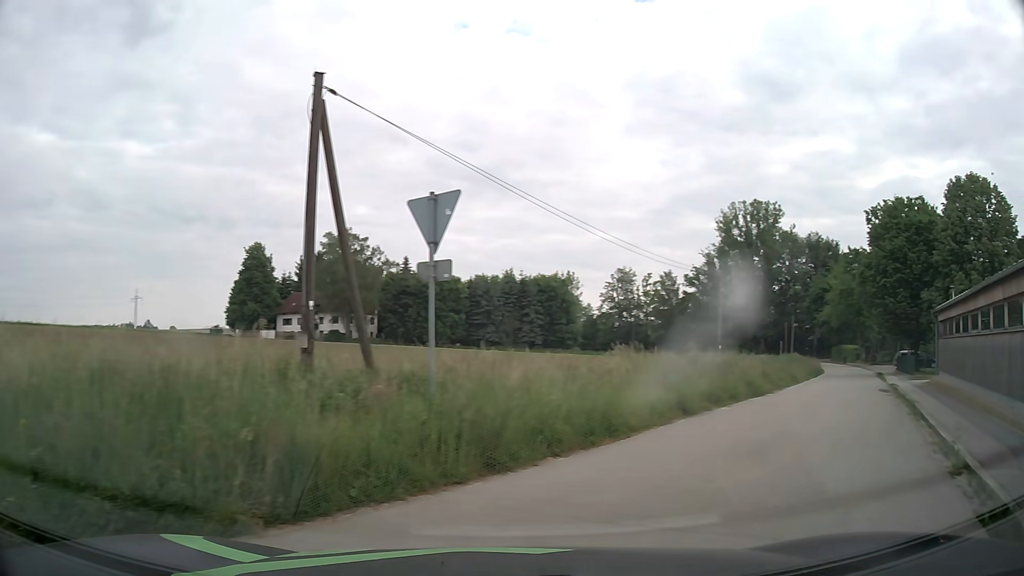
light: Day
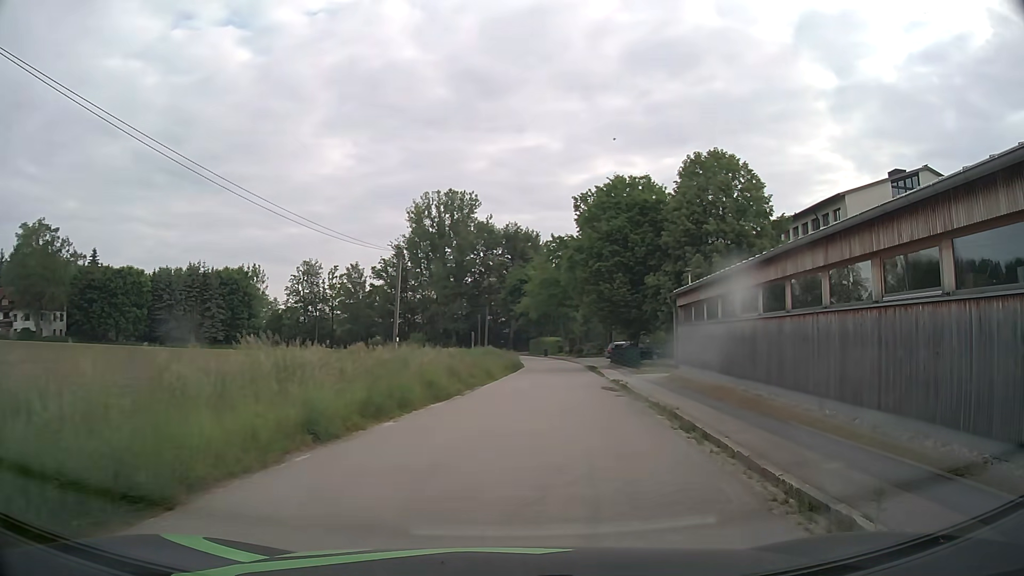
(+1.5, +5.5) m; +27°
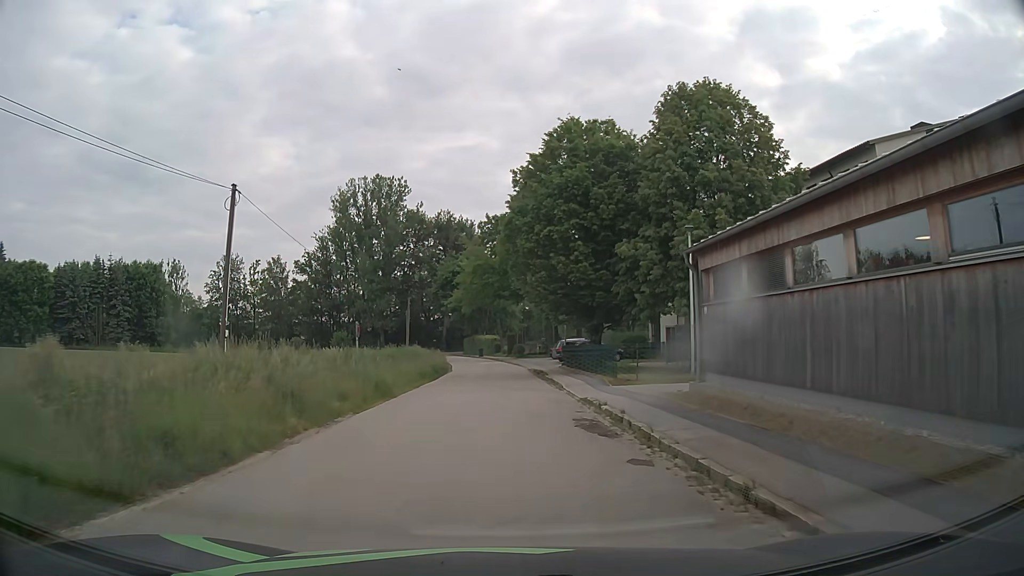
(+0.9, +12.5) m; +5°
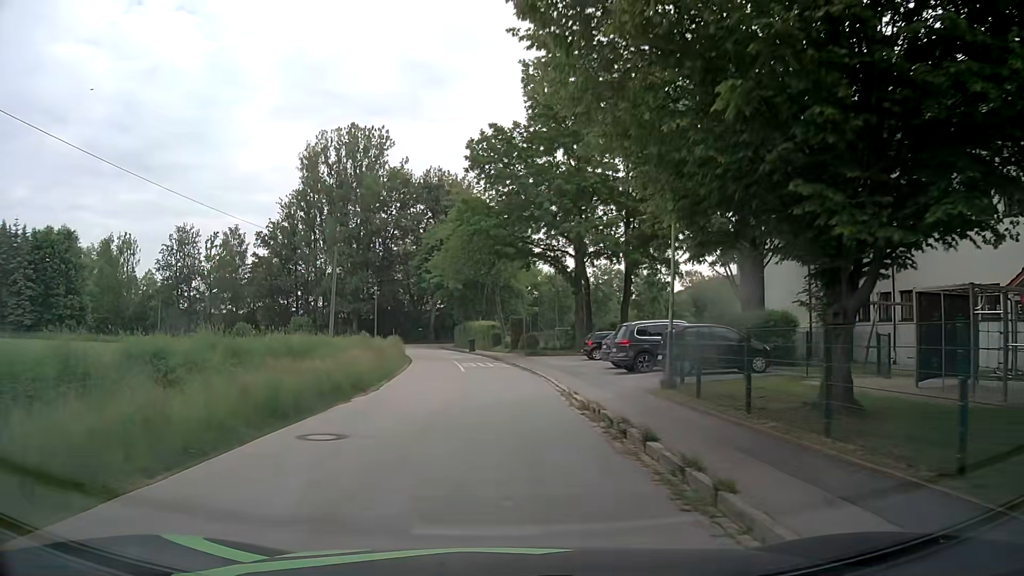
(+0.2, +26.4) m; -1°
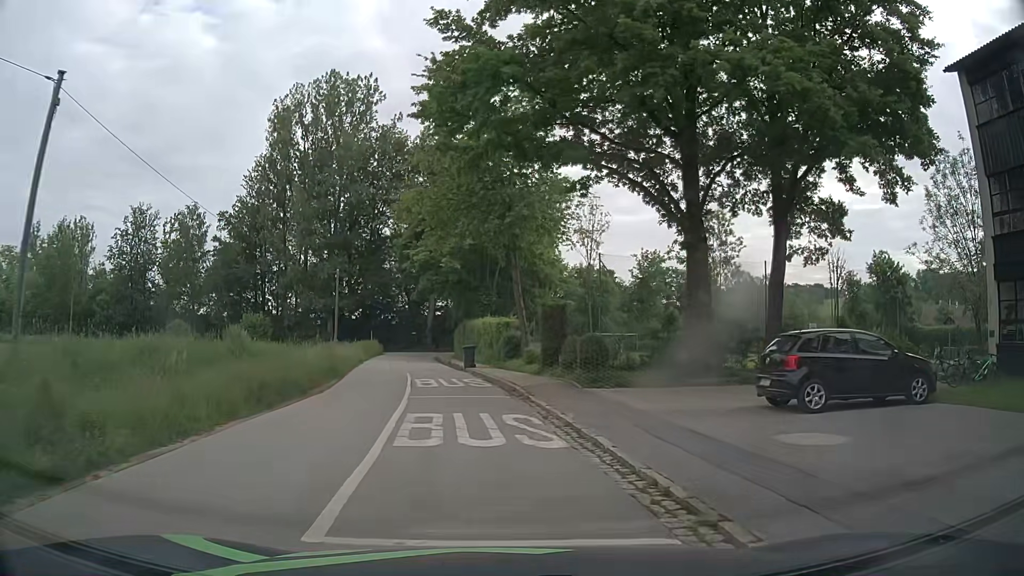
(-0.3, +23.5) m; -1°
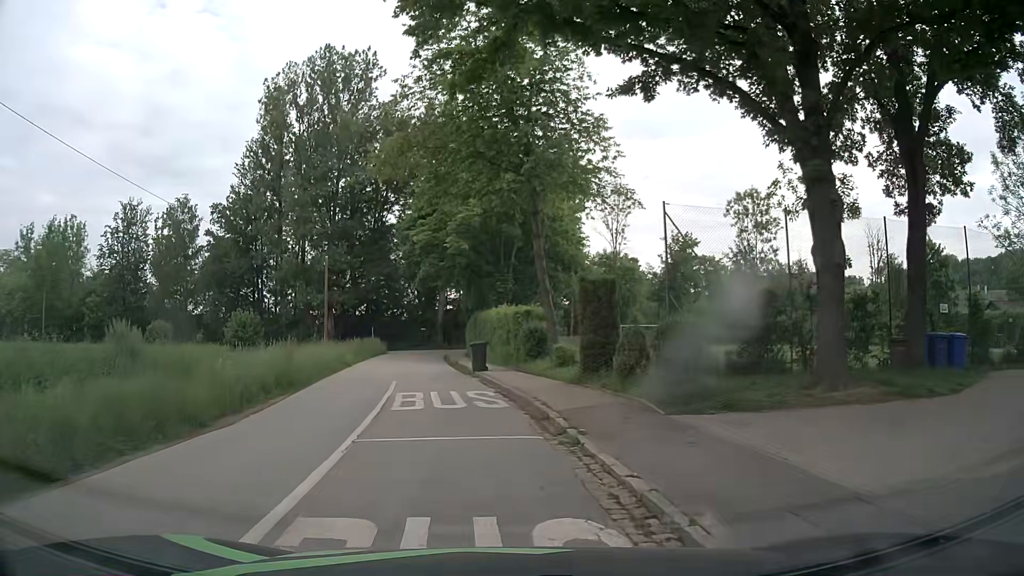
(0.0, +7.4) m; -1°
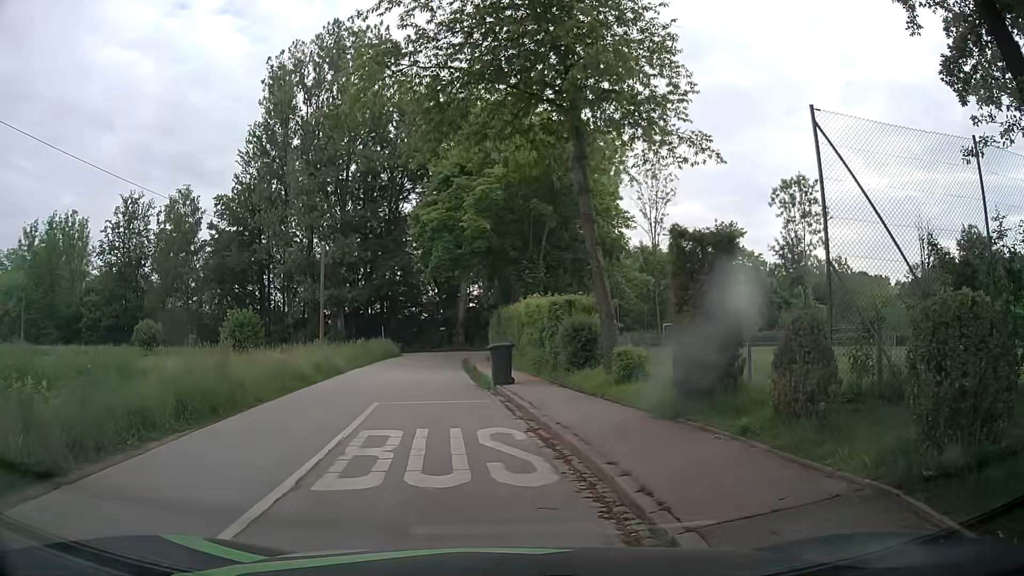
(-0.1, +6.5) m; -1°
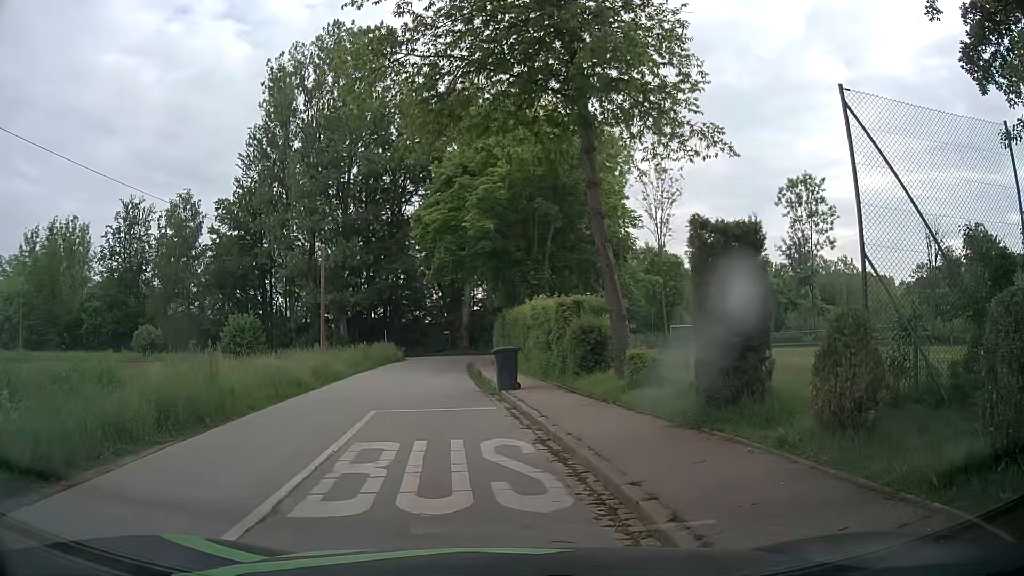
(0.0, +0.7) m; +1°
